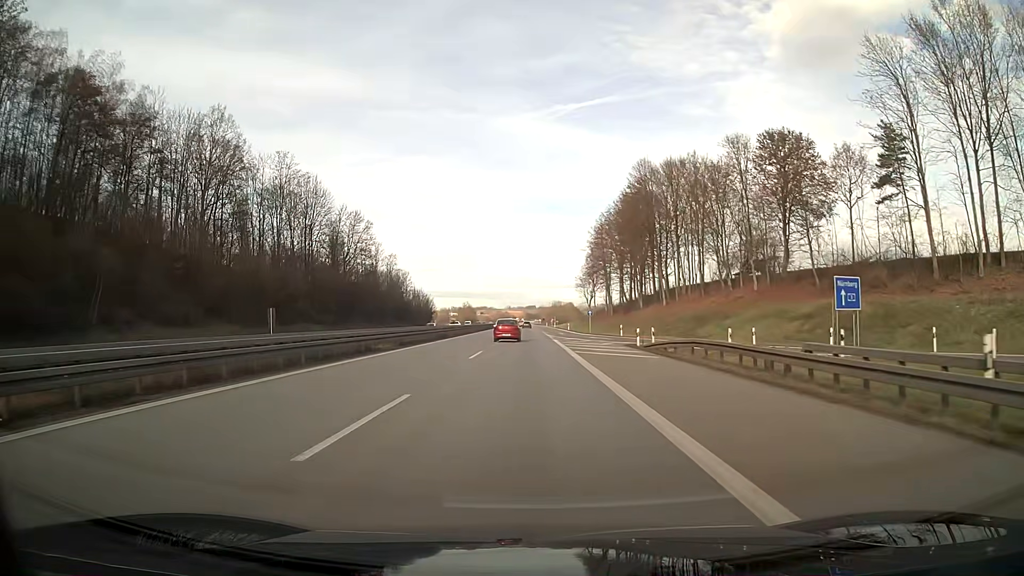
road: motorway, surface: asphalt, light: Day
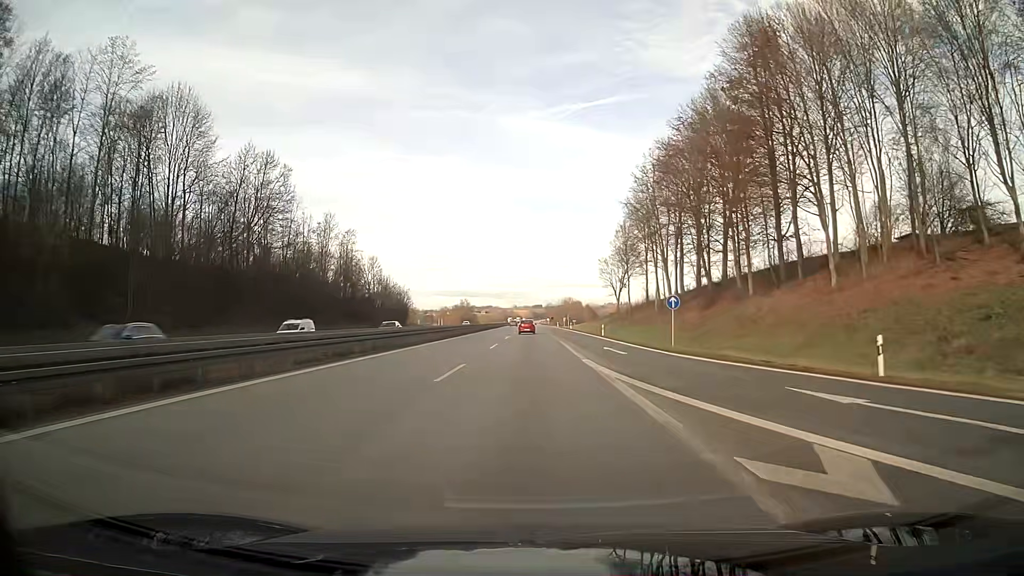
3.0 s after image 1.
(-0.2, +45.9) m; -1°
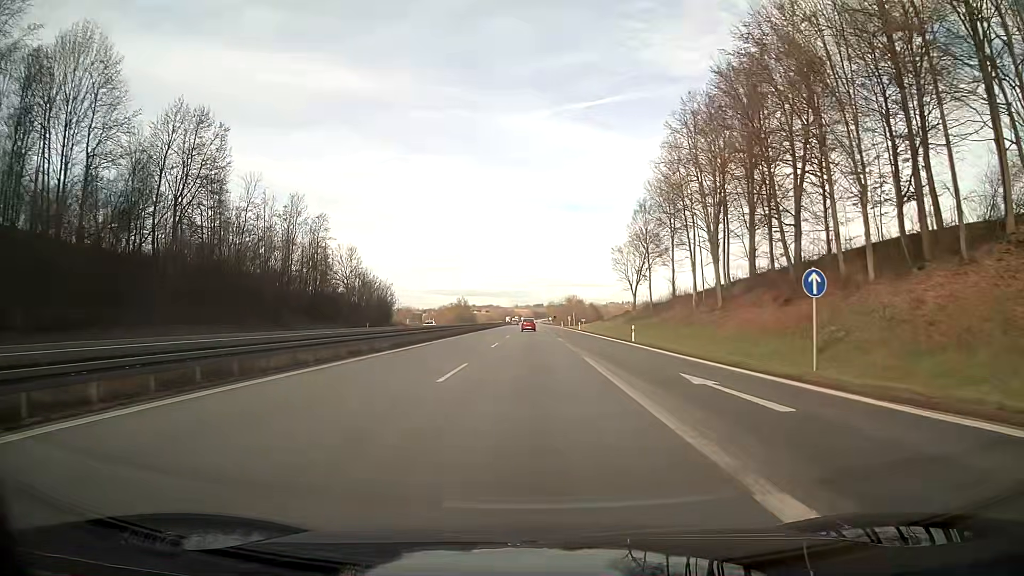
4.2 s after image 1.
(0.0, +18.4) m; 0°
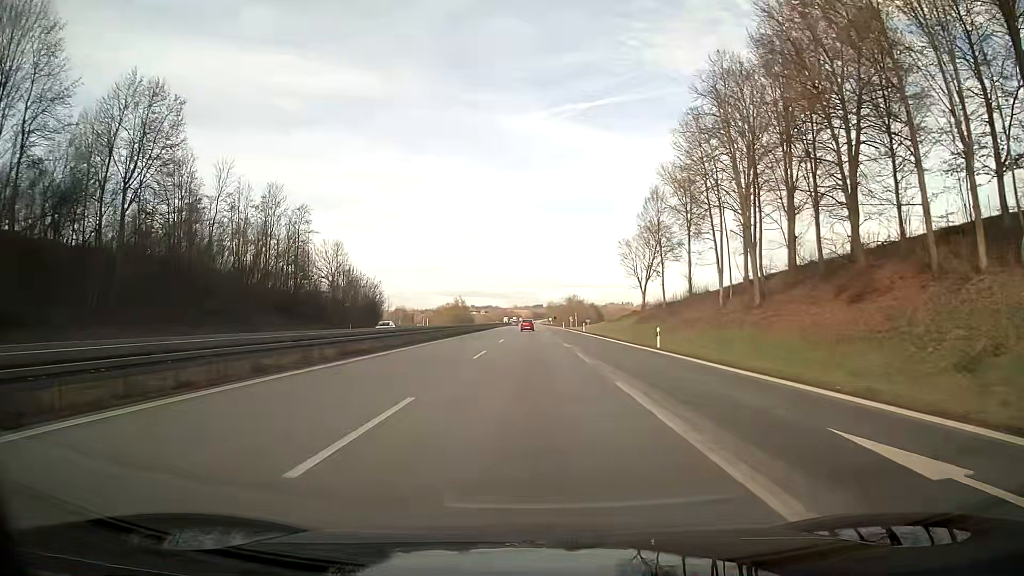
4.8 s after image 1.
(0.0, +9.2) m; 0°
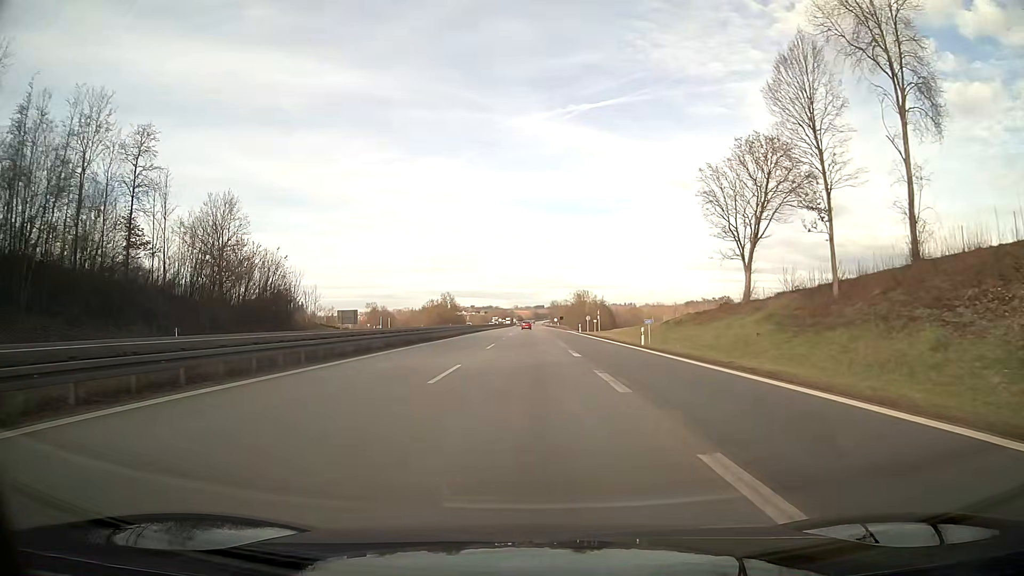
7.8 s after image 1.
(0.0, +45.8) m; 0°
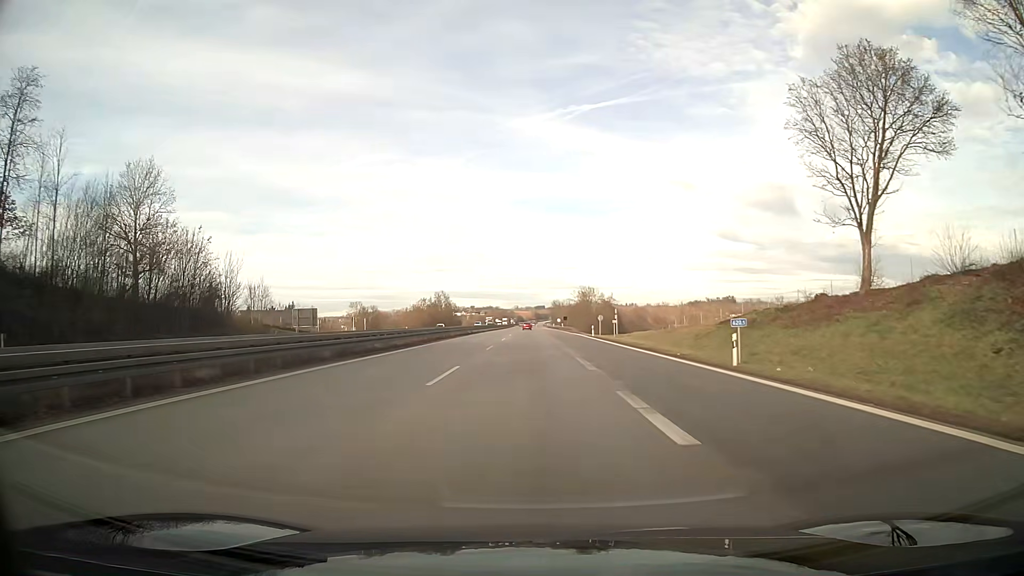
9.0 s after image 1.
(0.0, +18.3) m; 0°
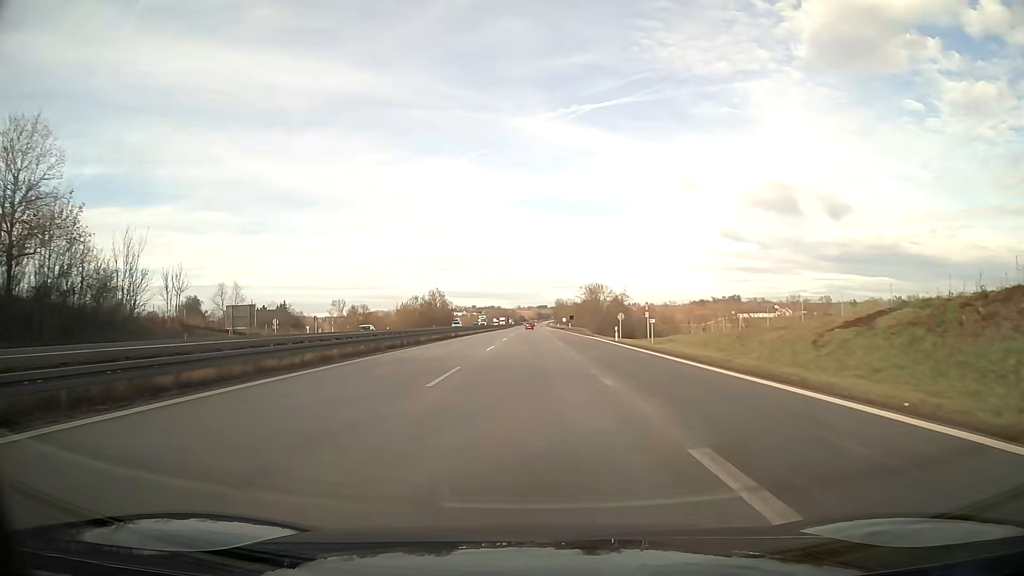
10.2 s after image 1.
(0.0, +18.2) m; 0°
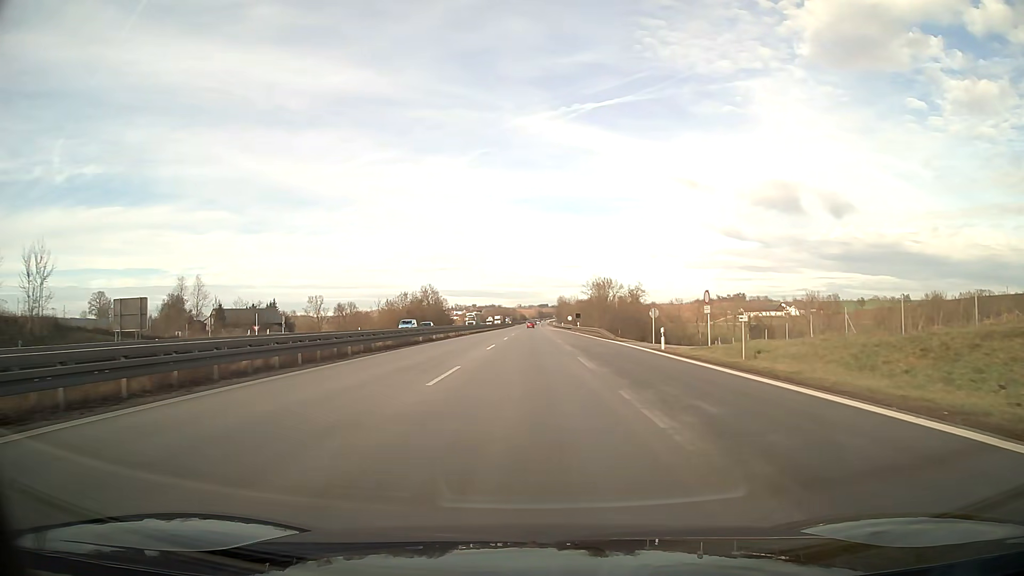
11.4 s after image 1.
(0.0, +18.2) m; 0°
